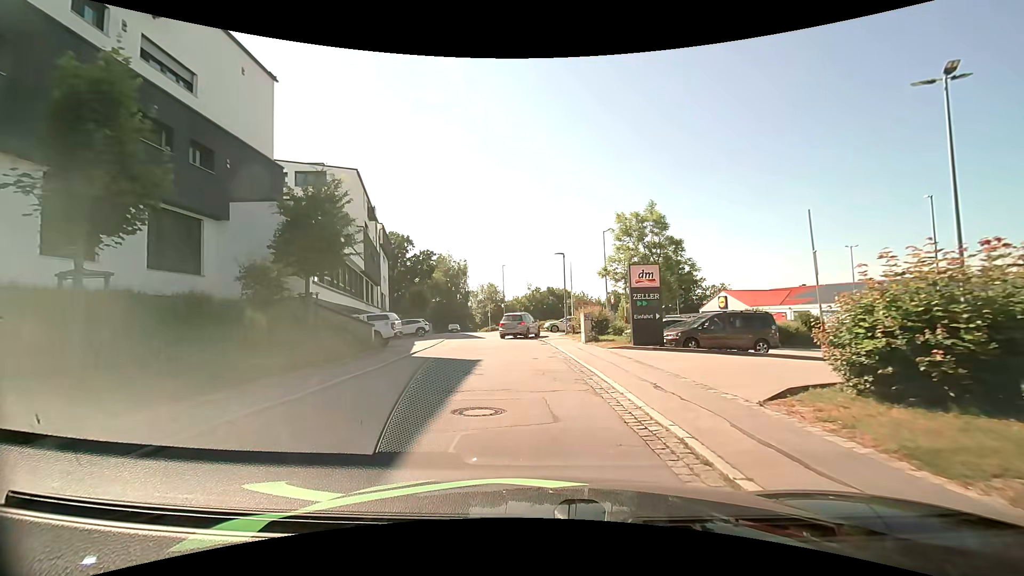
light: Day
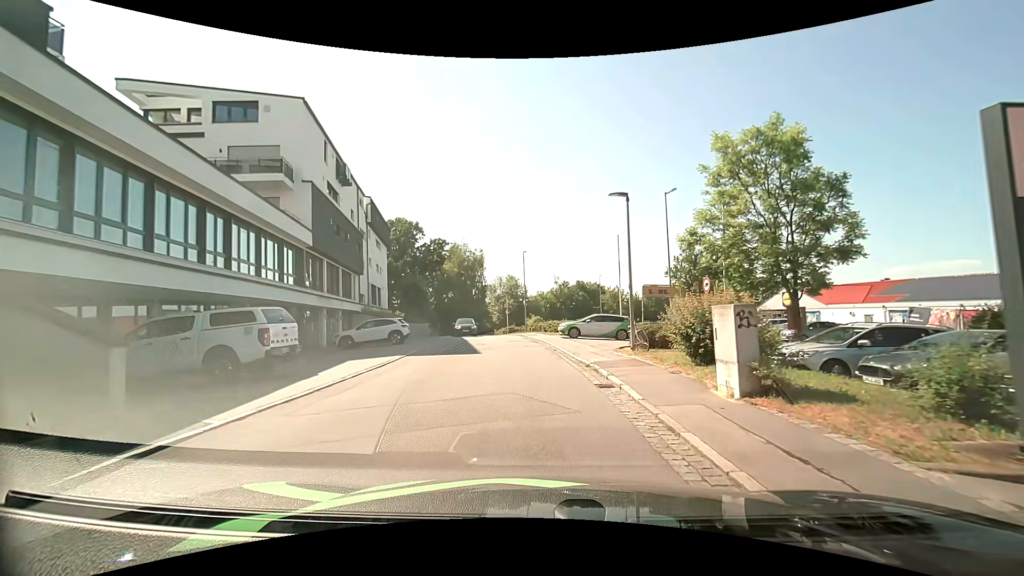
(-0.3, +14.4) m; -2°
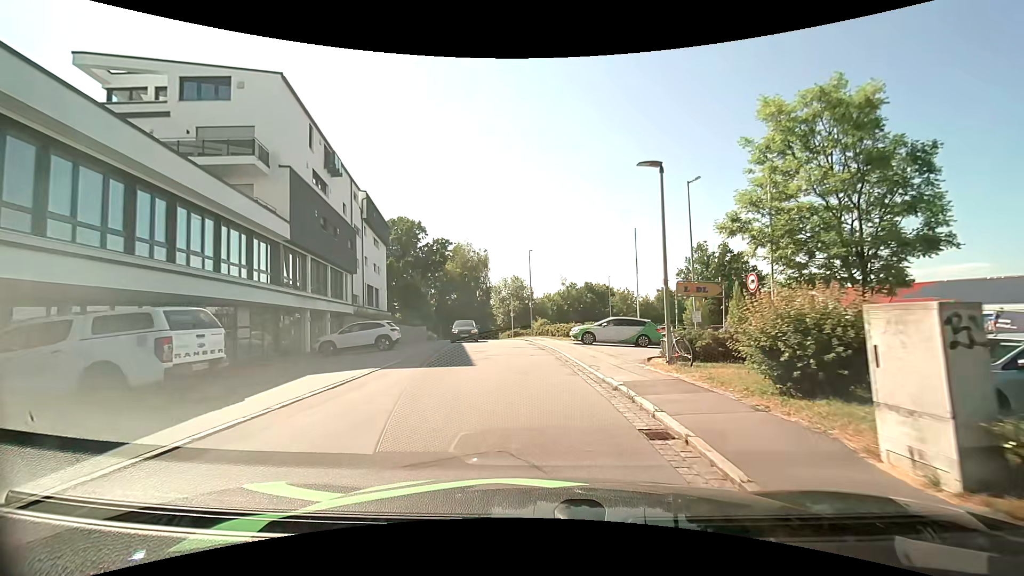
(-0.1, +3.5) m; -1°
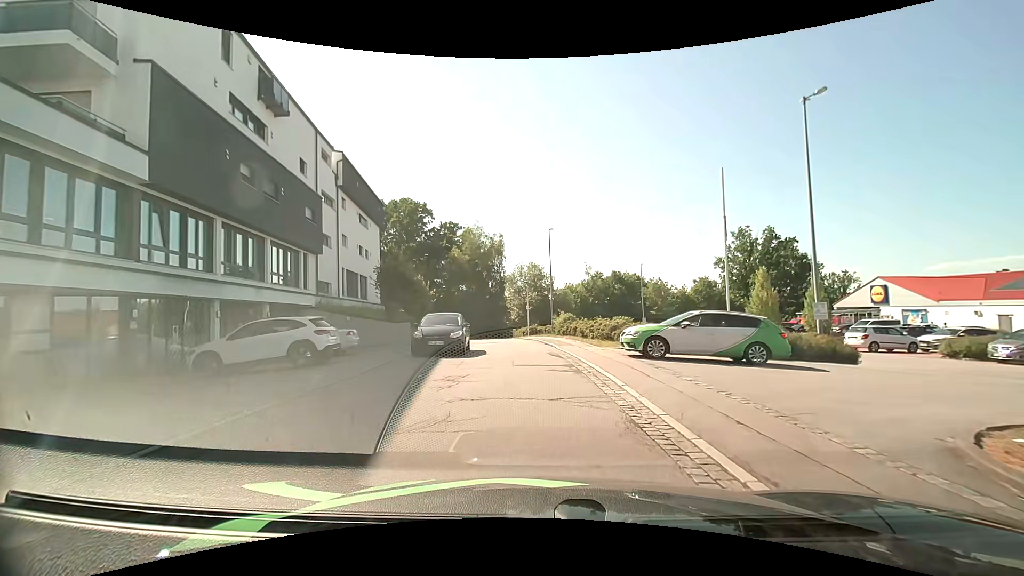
(-0.3, +10.7) m; -2°
